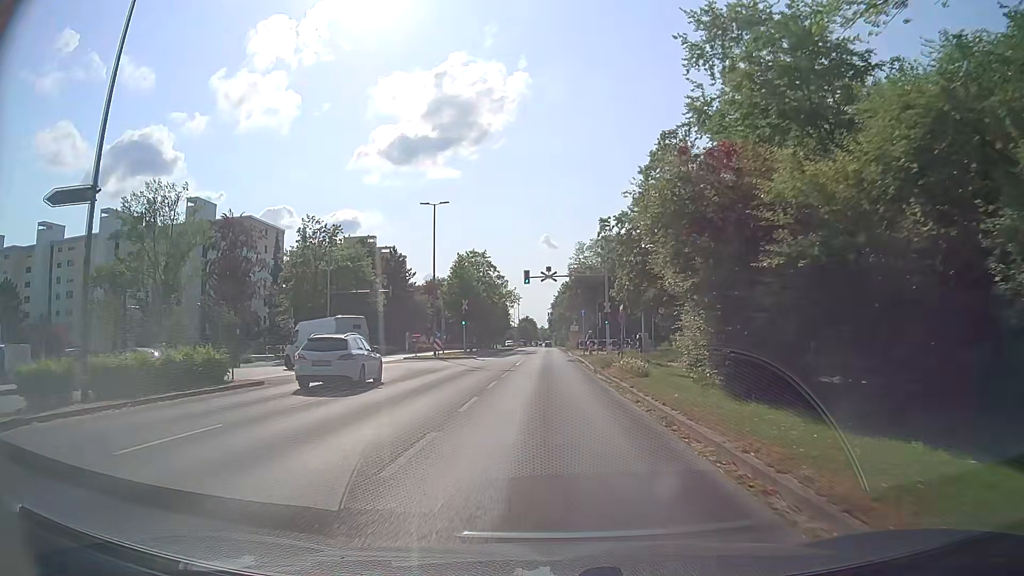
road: tertiary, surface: asphalt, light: Day
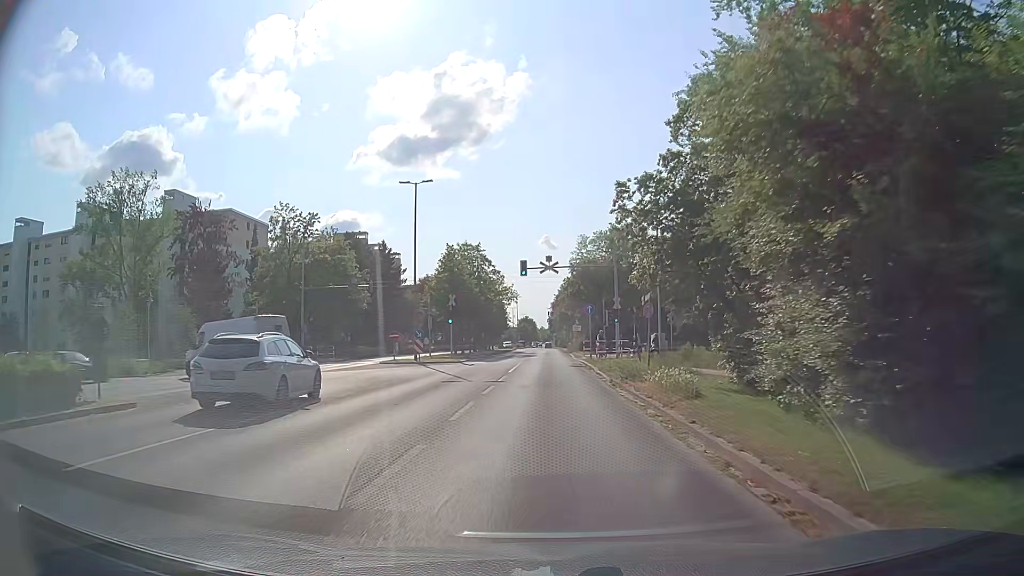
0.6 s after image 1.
(0.0, +7.0) m; 0°
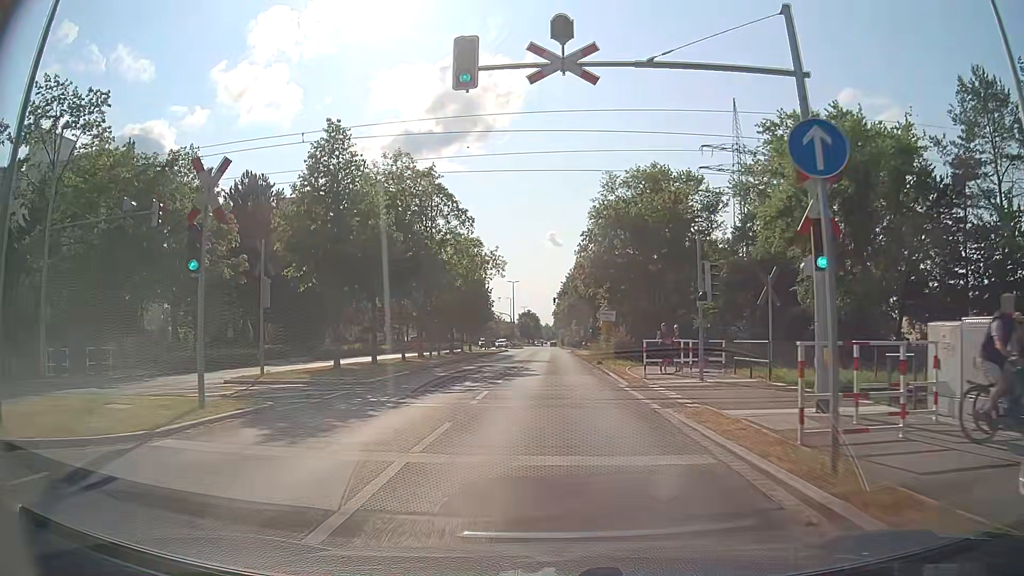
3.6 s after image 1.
(+0.1, +32.8) m; -1°
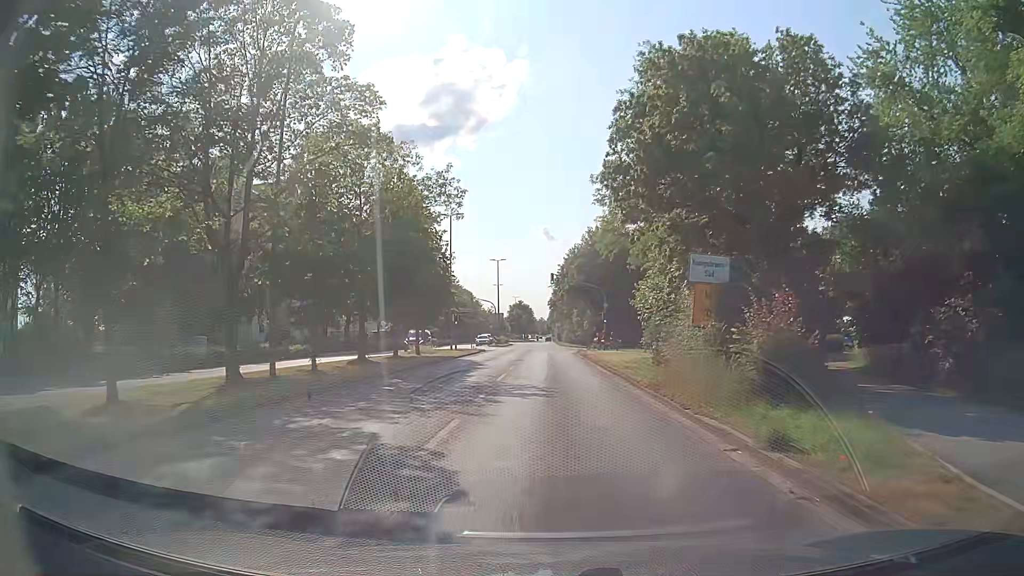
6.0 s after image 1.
(+0.2, +24.9) m; +1°
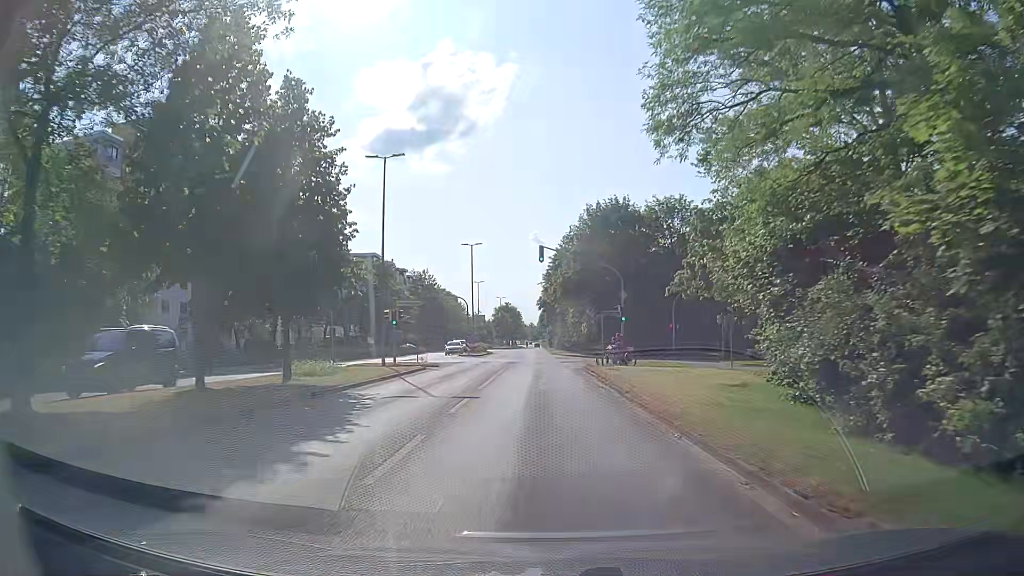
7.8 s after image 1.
(0.0, +19.6) m; 0°
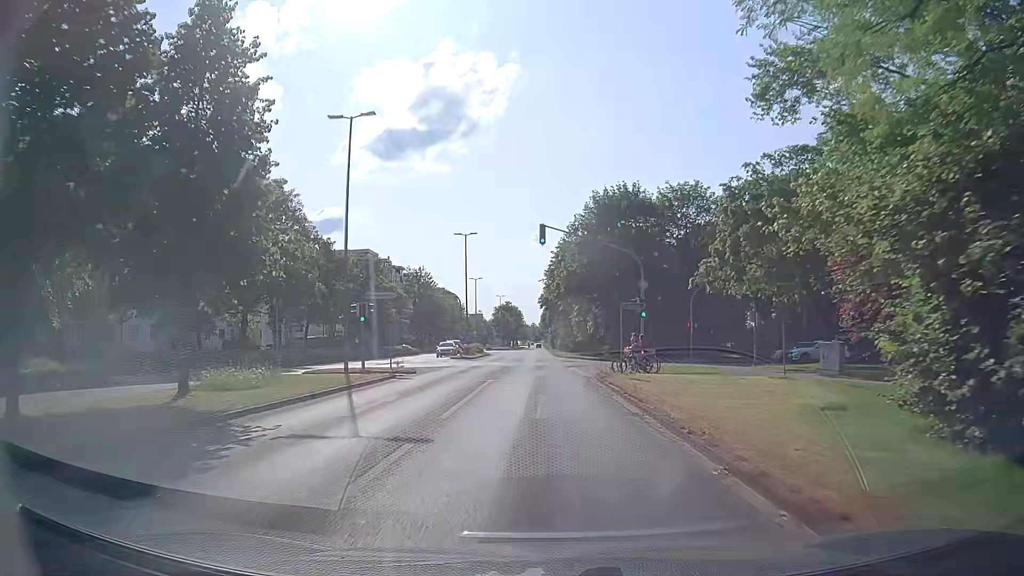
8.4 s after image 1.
(0.0, +6.8) m; 0°
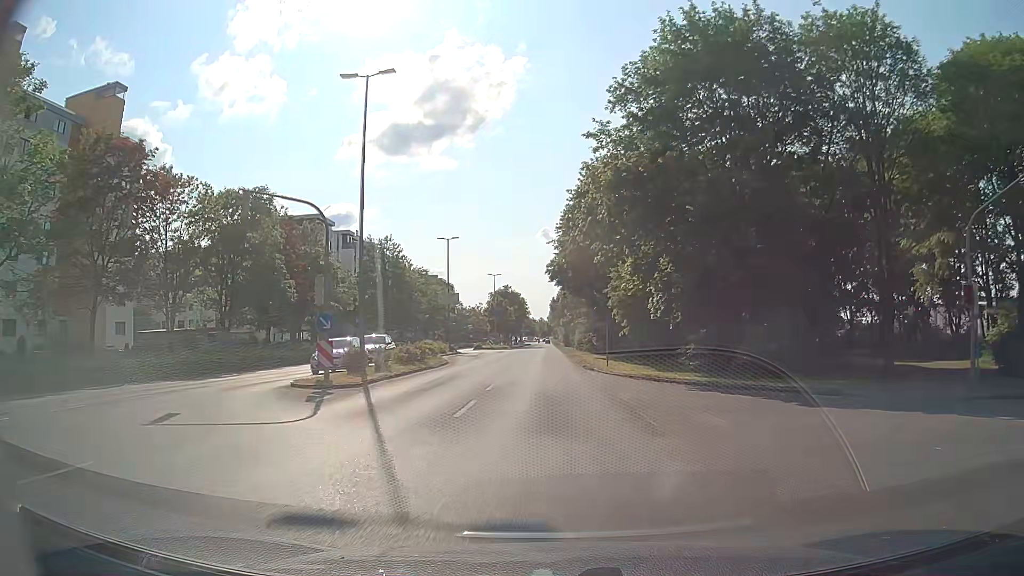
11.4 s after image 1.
(-0.3, +37.2) m; -1°
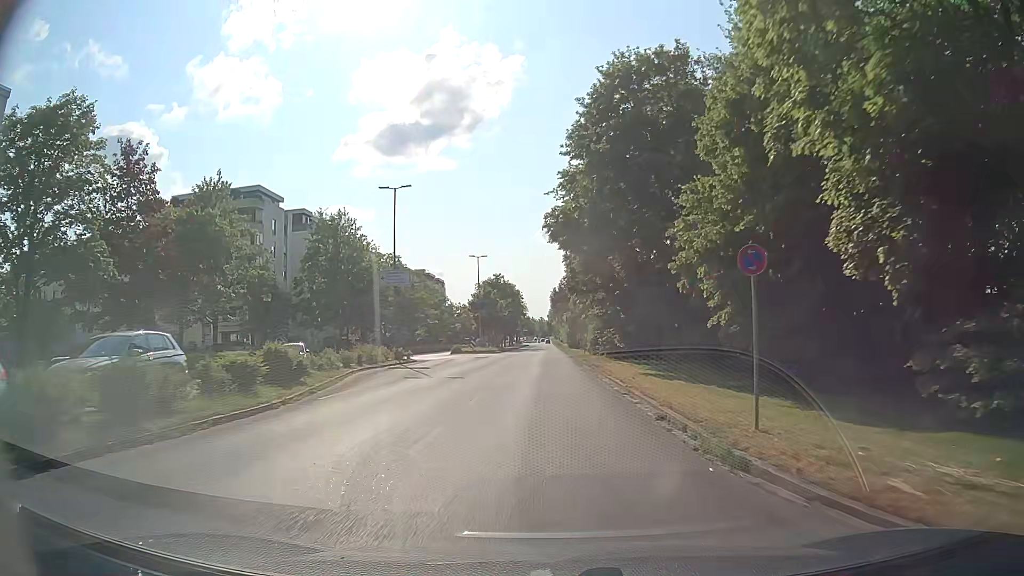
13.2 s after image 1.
(+0.1, +22.6) m; 0°
(0, +10) (0, +20) (0, +30) (0, +40) (0, +50) (-1, +60) (-2, +70) (-3, +80) (-3, +90) (-4, +100) m
